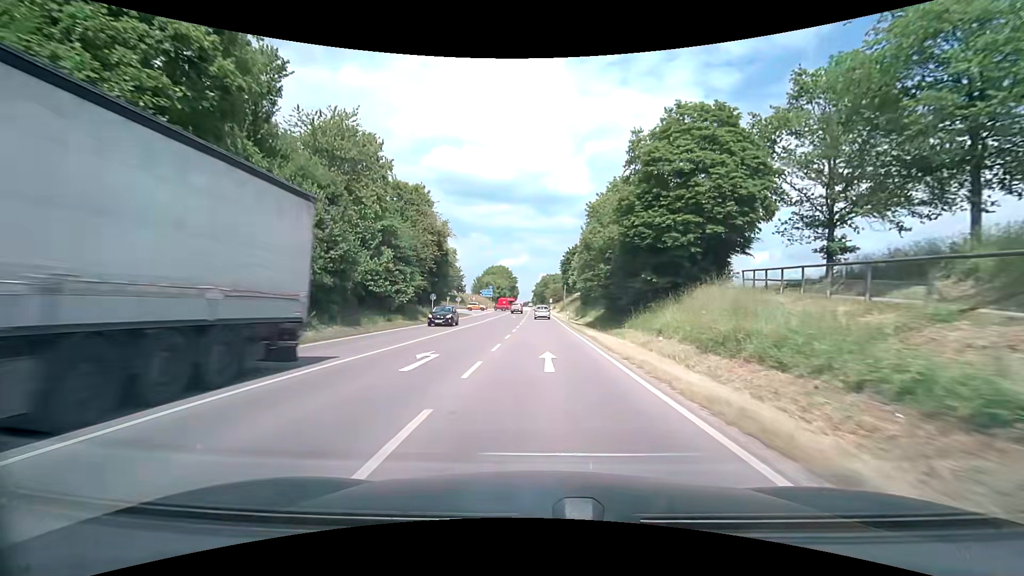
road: secondary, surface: asphalt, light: Day
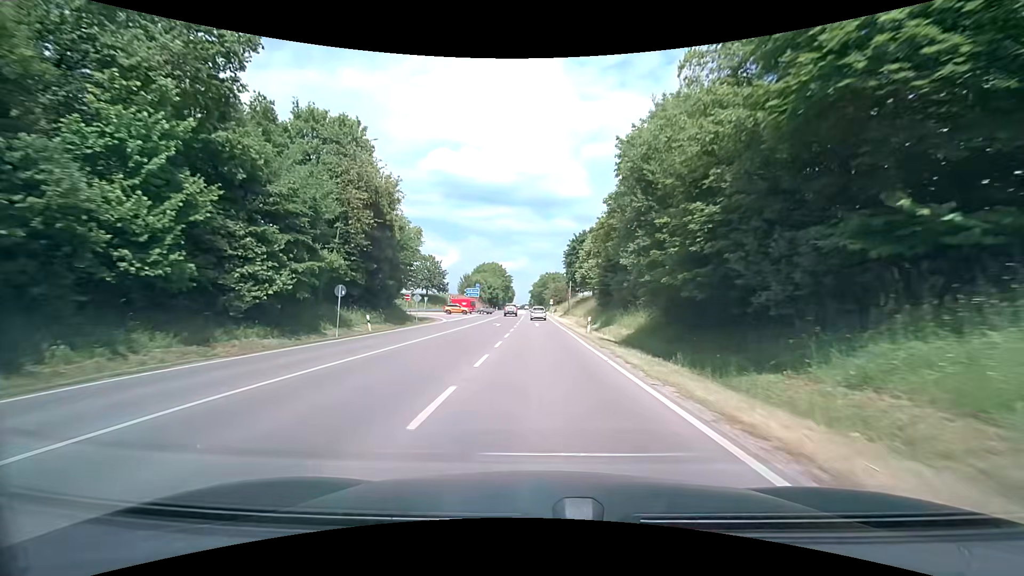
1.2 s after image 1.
(0.0, +22.0) m; 0°
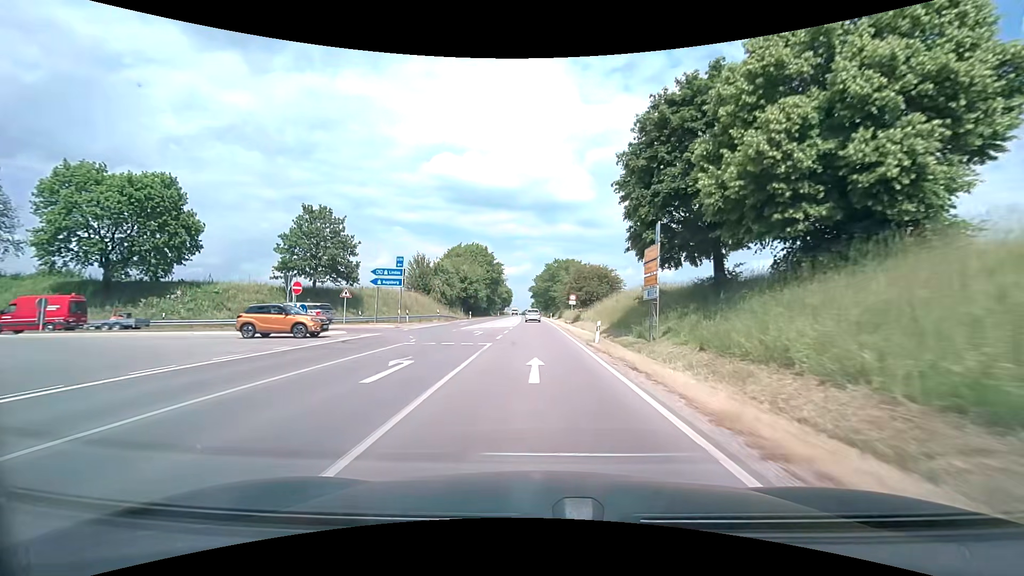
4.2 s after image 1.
(0.0, +54.9) m; 0°
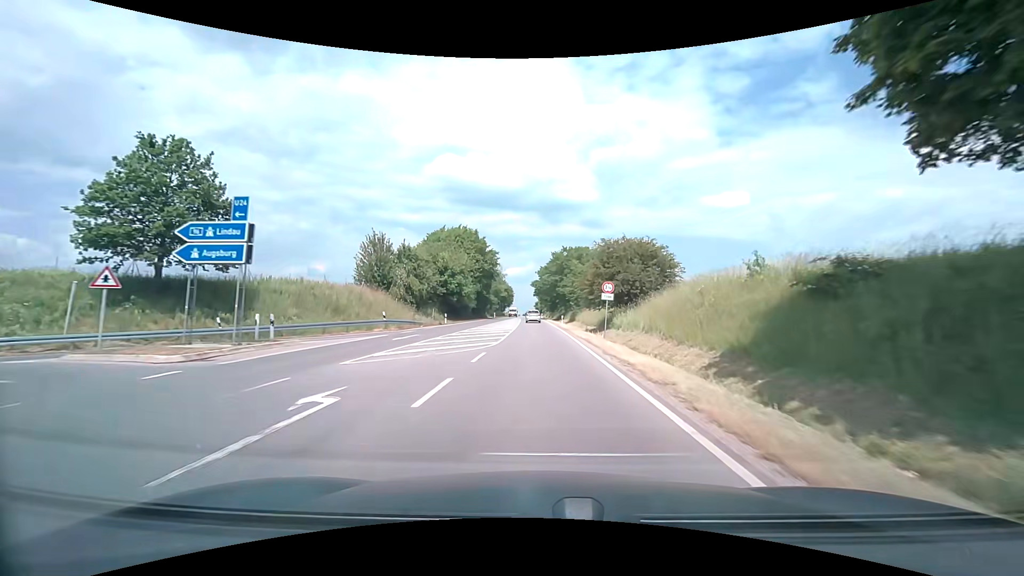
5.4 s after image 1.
(-0.1, +21.8) m; -1°
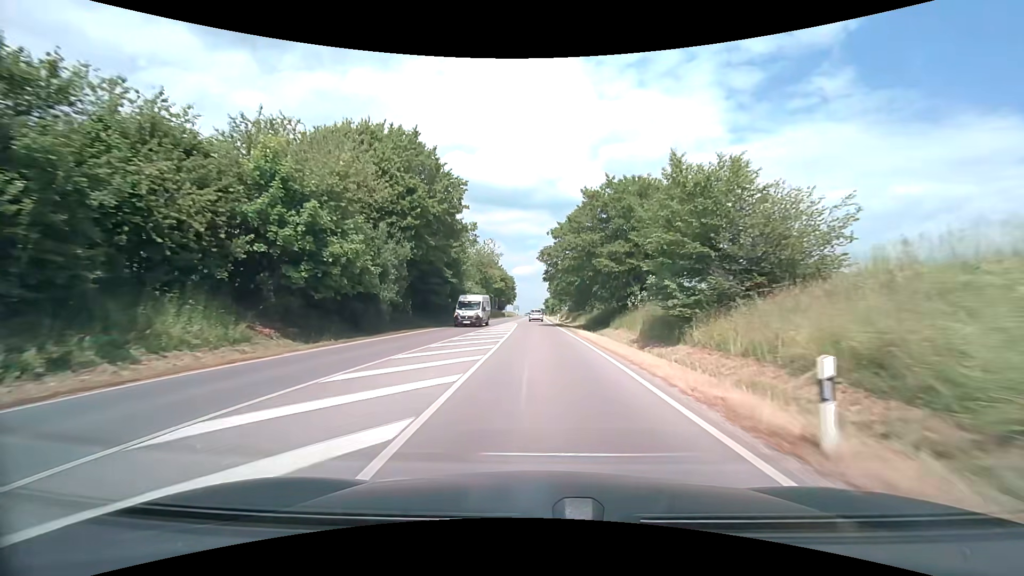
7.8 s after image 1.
(-0.2, +44.0) m; -1°
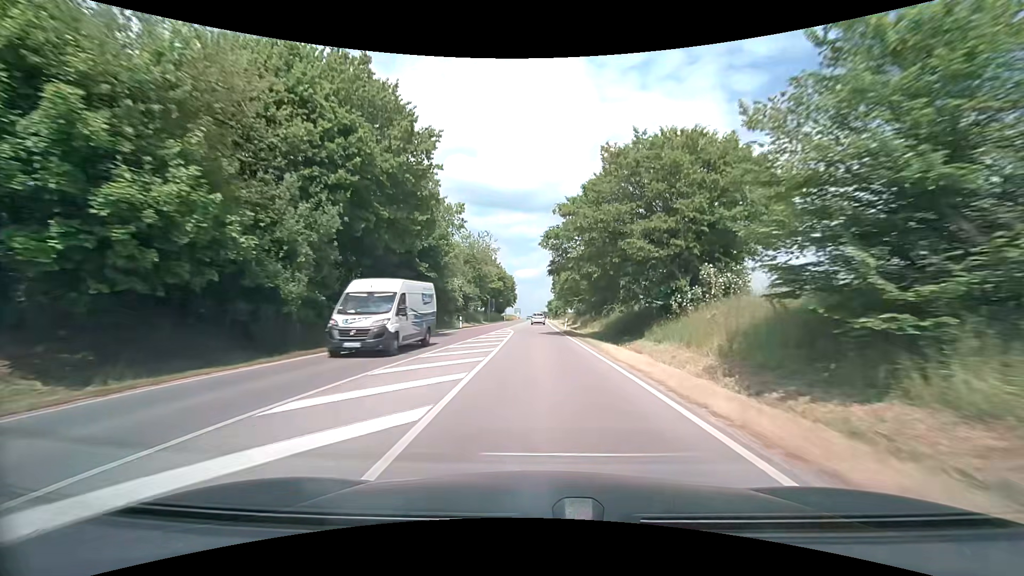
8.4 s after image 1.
(0.0, +11.2) m; 0°
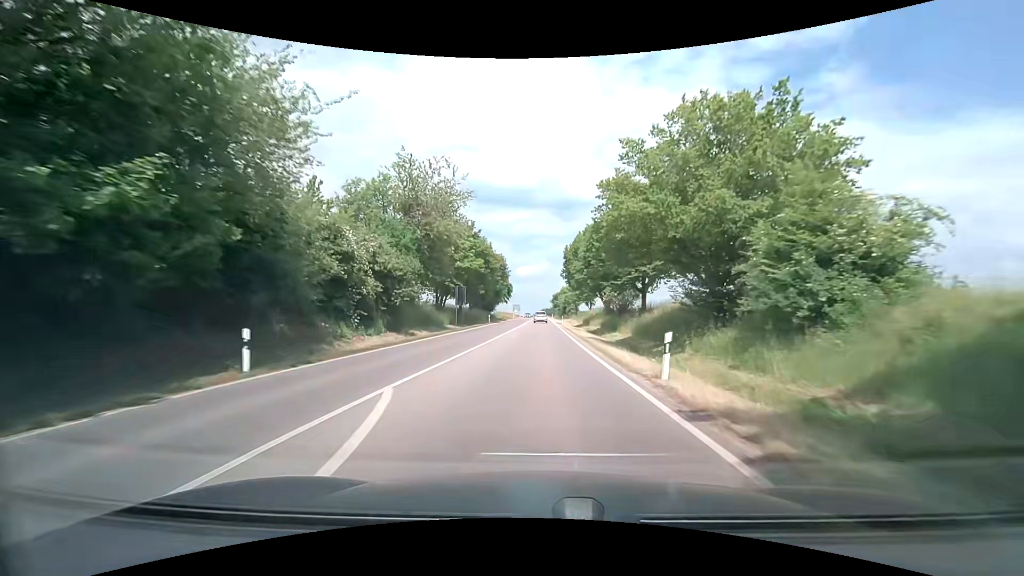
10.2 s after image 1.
(-0.1, +33.7) m; 0°
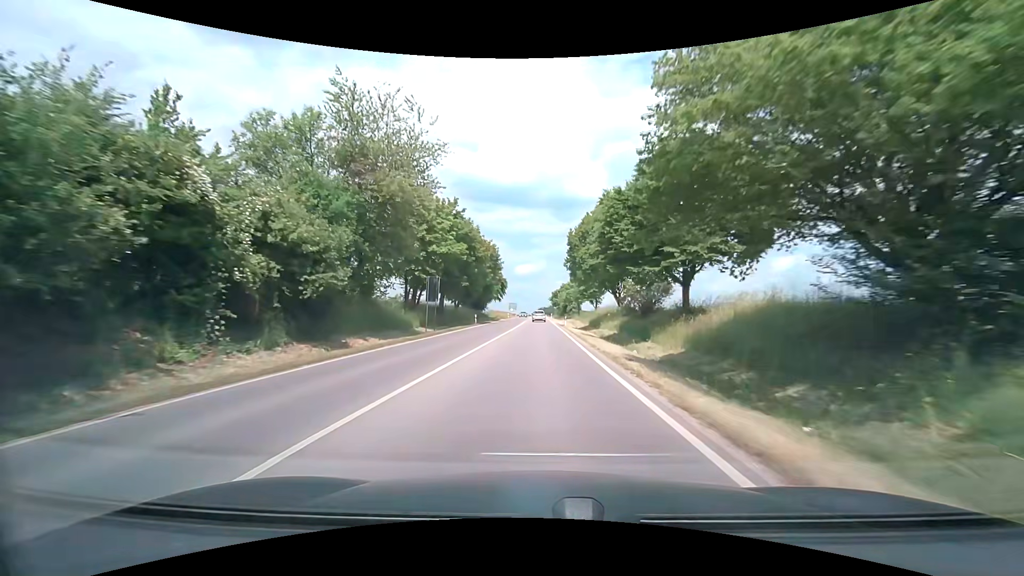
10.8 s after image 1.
(+0.1, +11.3) m; 0°
(0, +10) (0, +20) (0, +30) (0, +40) (0, +50) (0, +60) (0, +70) (0, +80) (0, +90) (0, +100) m
